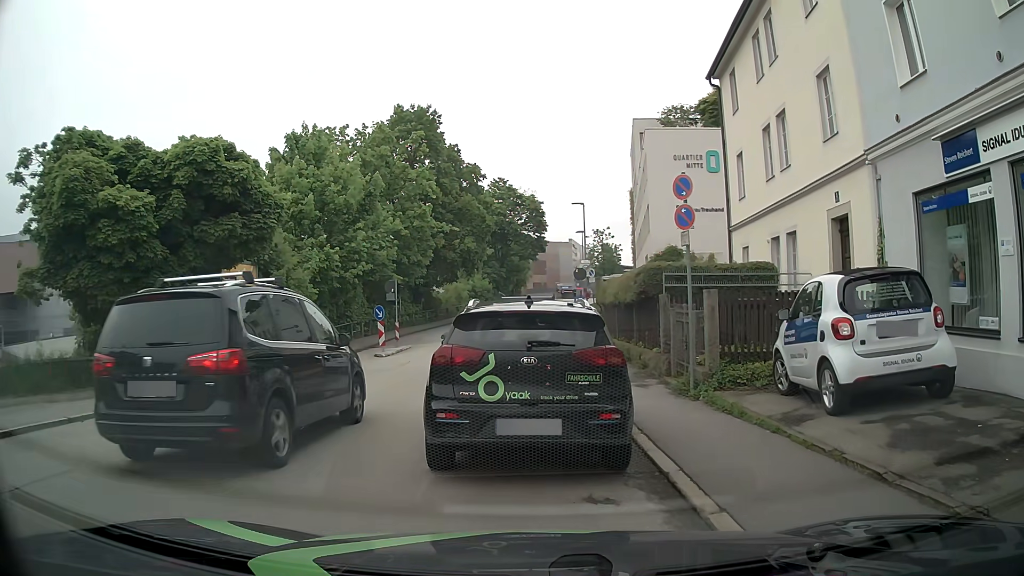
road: residential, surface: asphalt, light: Day
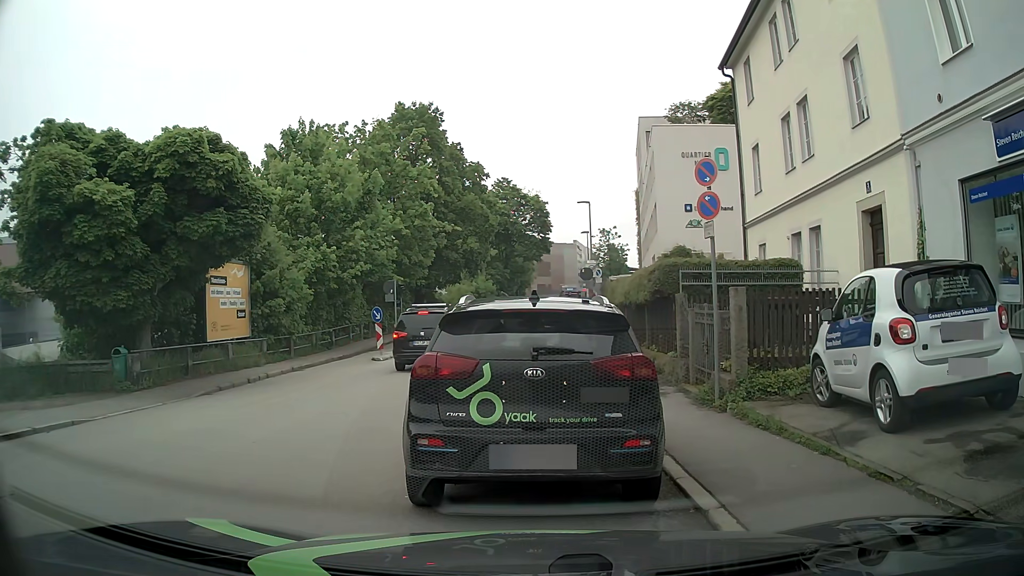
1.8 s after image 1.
(0.0, +1.1) m; 0°
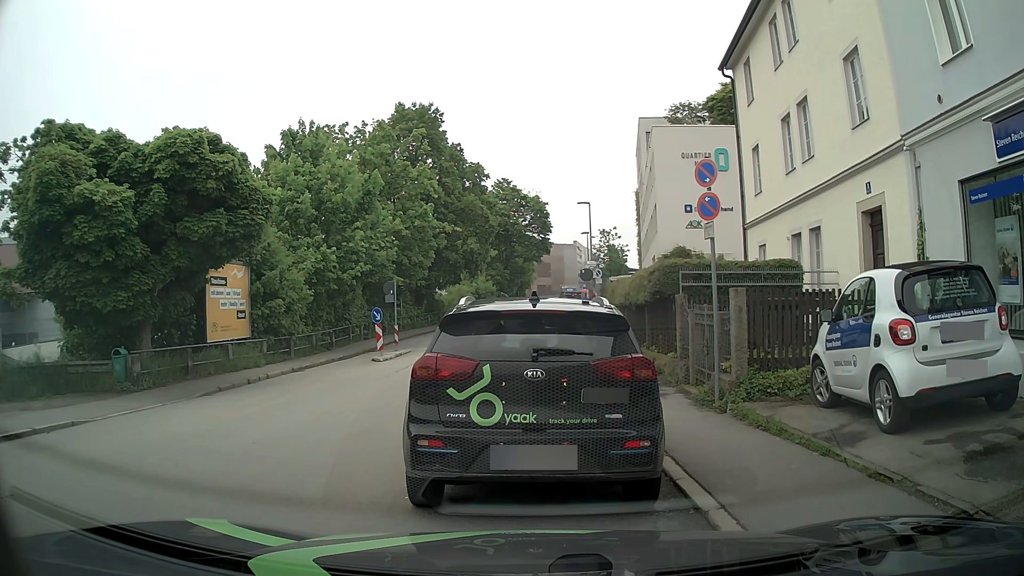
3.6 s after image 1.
(0.0, +0.1) m; 0°
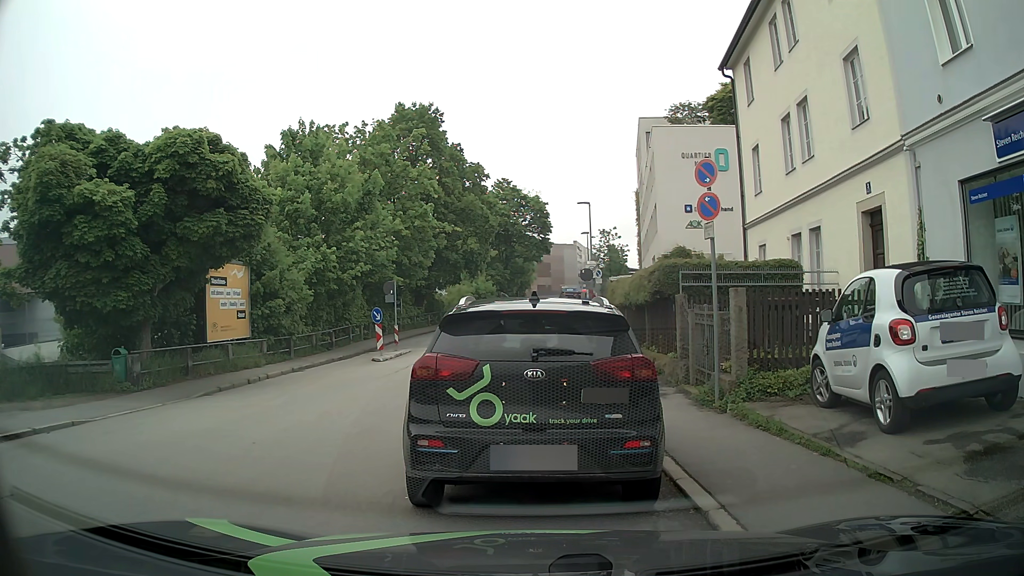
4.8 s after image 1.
(0.0, 0.0) m; 0°
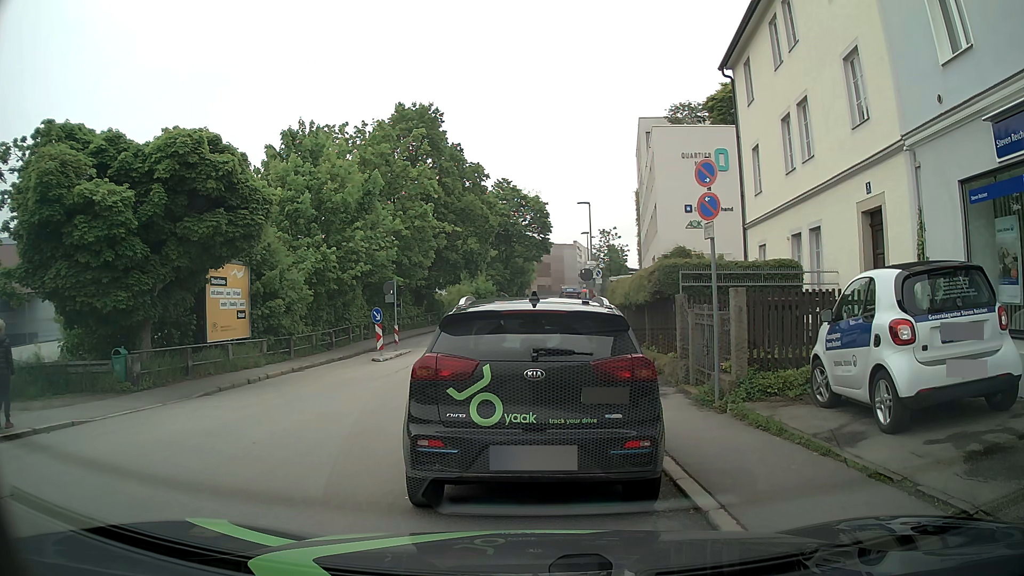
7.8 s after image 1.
(0.0, 0.0) m; 0°
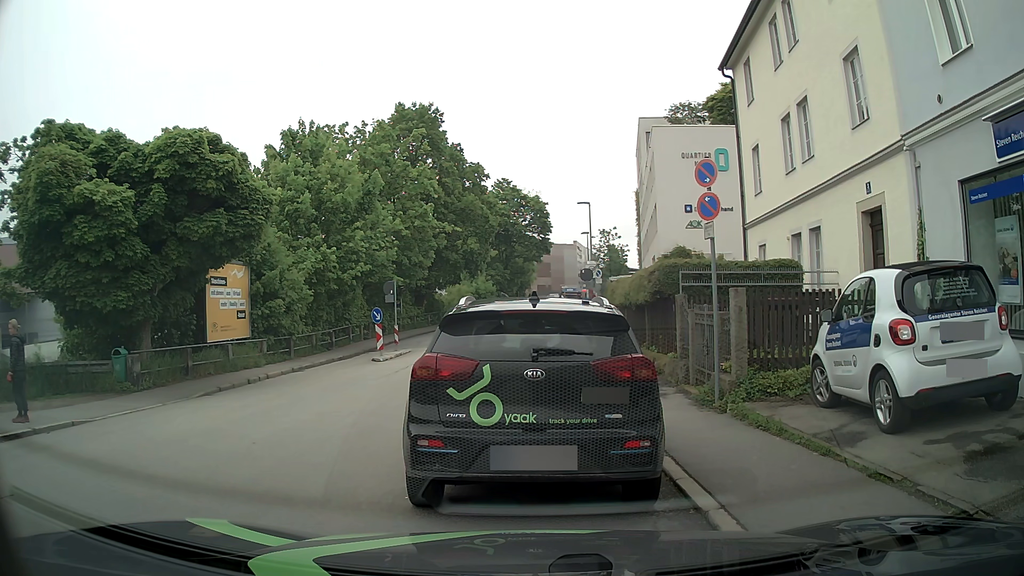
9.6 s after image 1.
(0.0, 0.0) m; 0°
